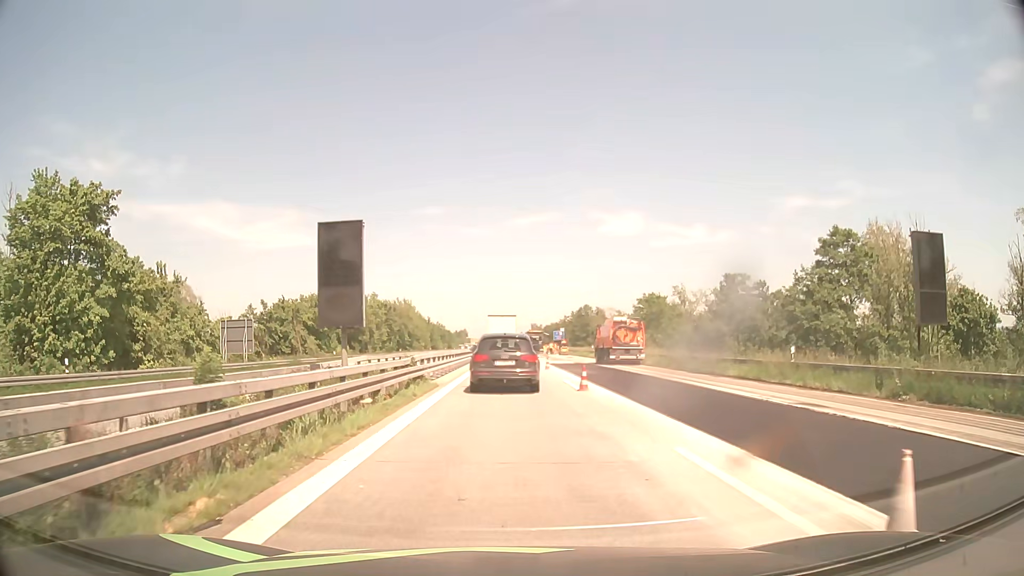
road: motorway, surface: asphalt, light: Day
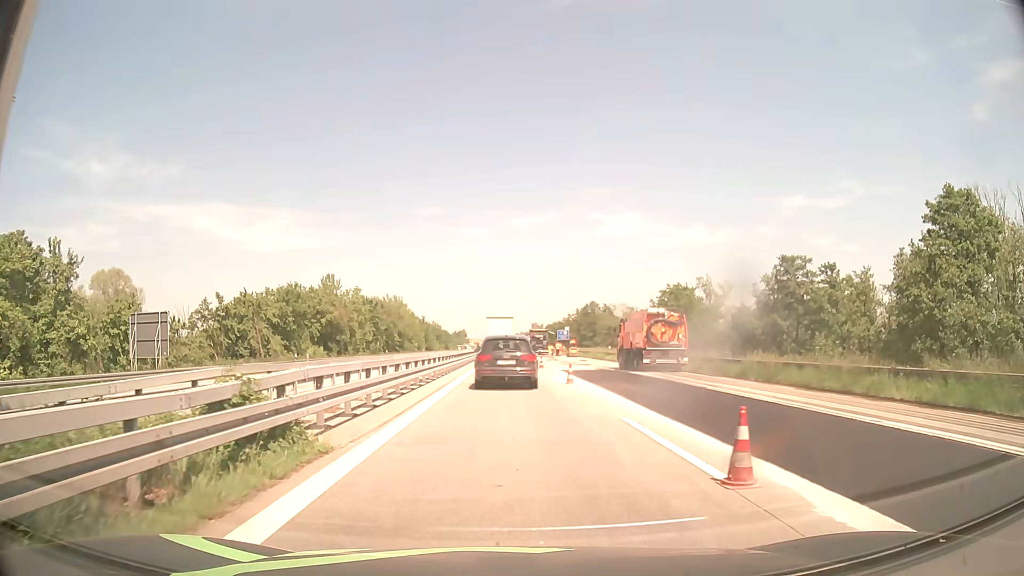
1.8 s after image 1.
(0.0, +13.7) m; 0°
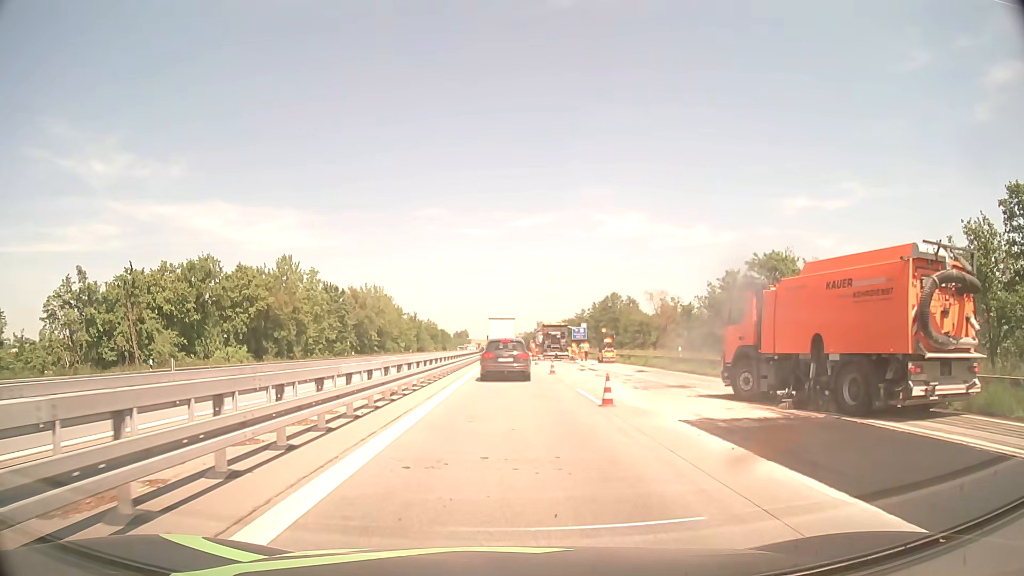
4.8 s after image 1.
(0.0, +26.7) m; 0°
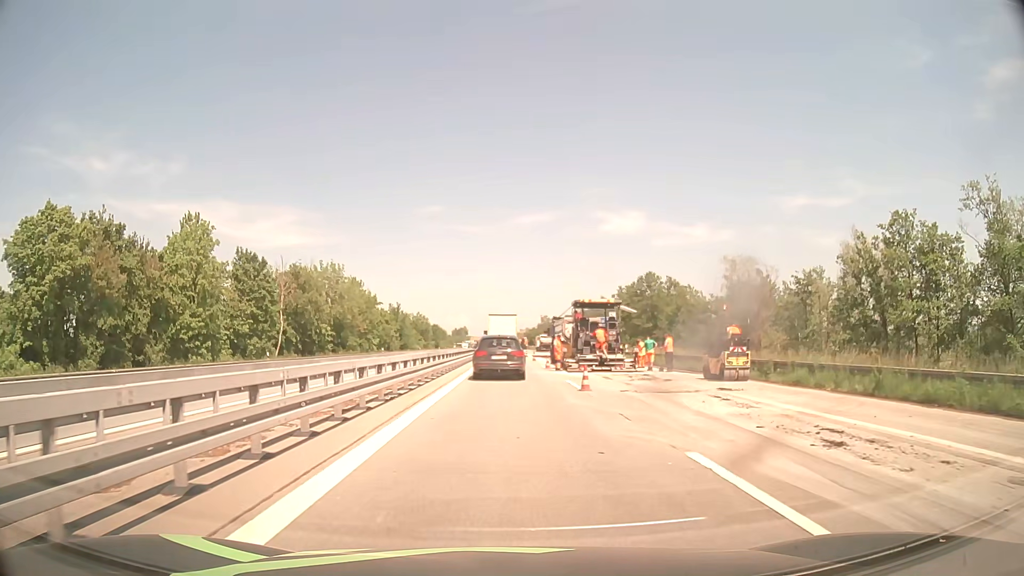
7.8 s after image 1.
(+0.1, +31.2) m; 0°
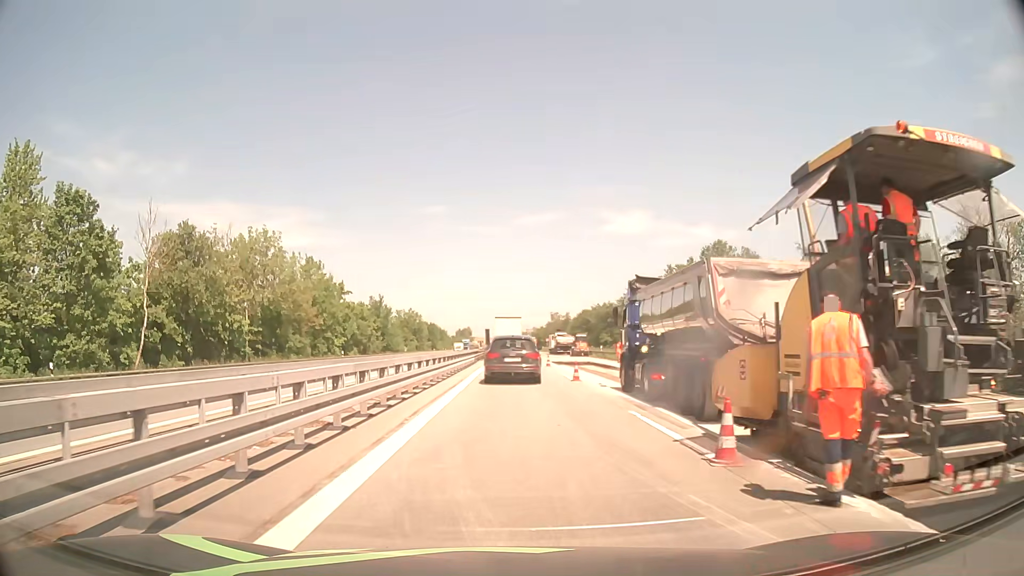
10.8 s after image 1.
(-0.2, +29.1) m; 0°
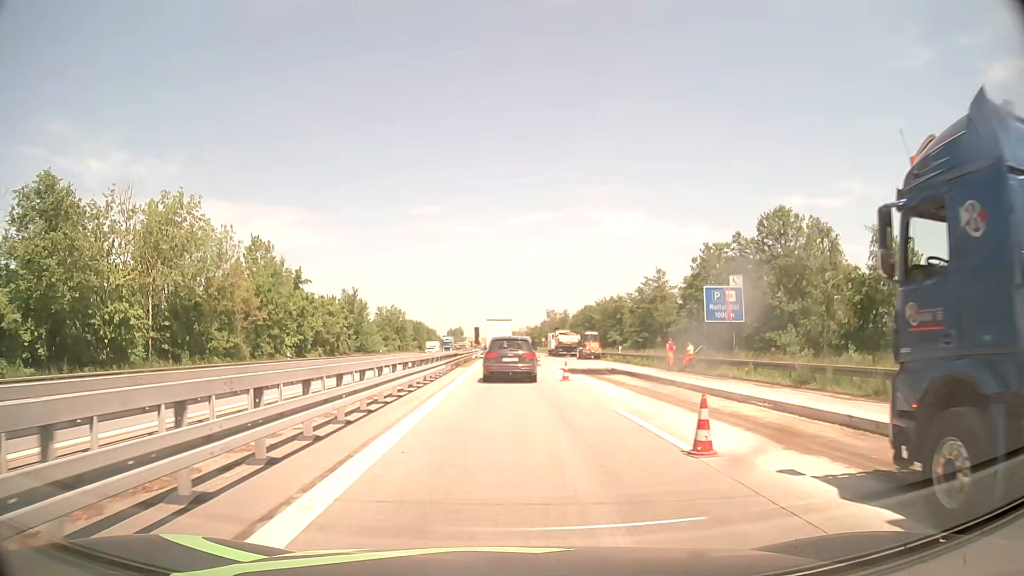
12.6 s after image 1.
(0.0, +17.3) m; 0°
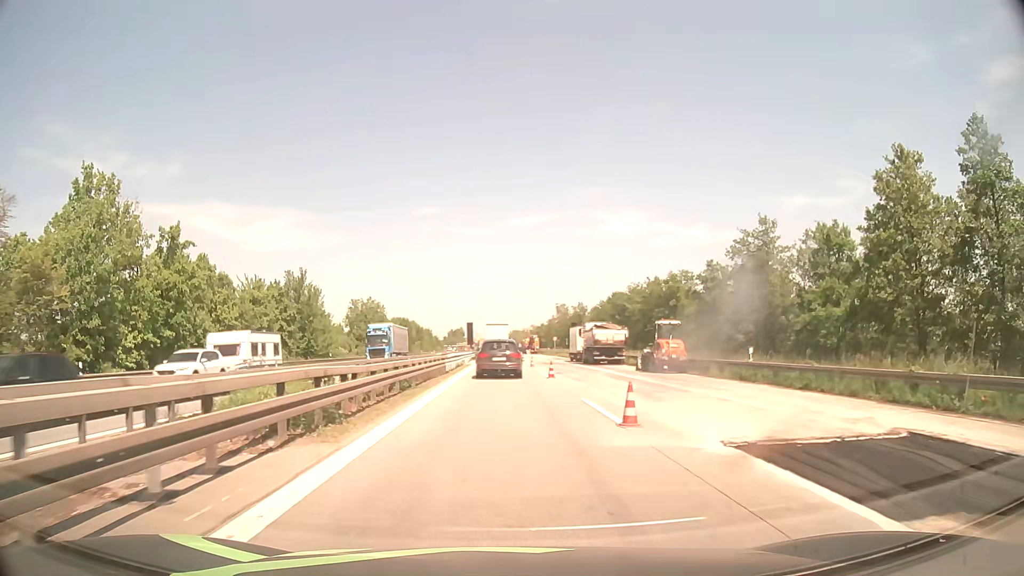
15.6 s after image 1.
(+0.2, +32.4) m; 0°
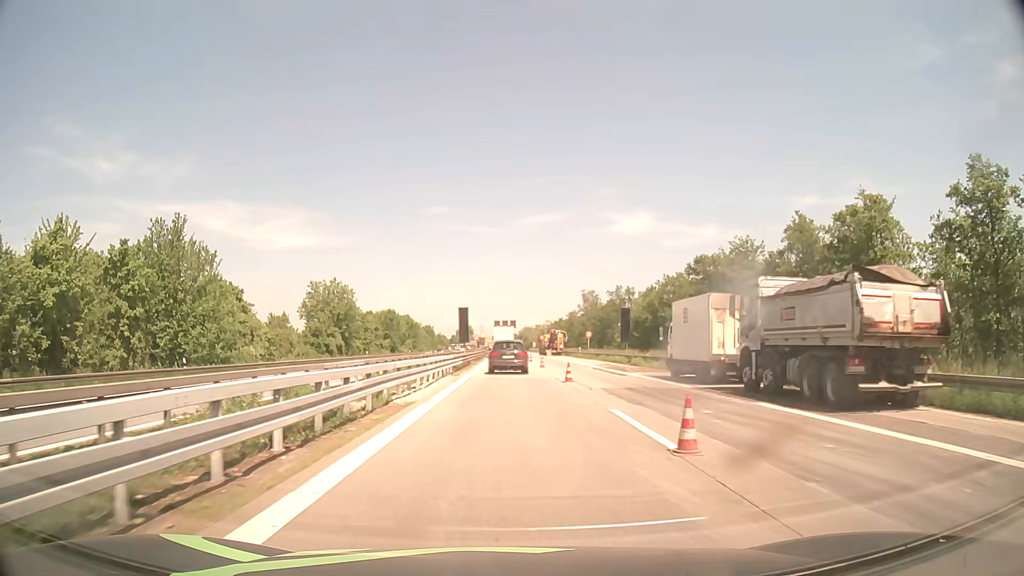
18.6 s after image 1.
(-0.4, +38.4) m; -1°
